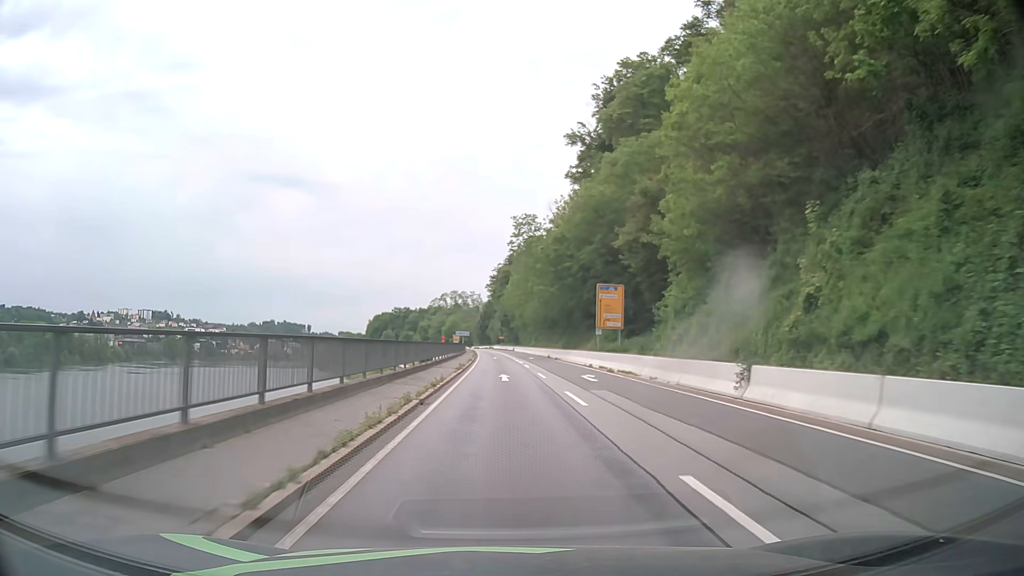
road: primary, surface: asphalt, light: Day
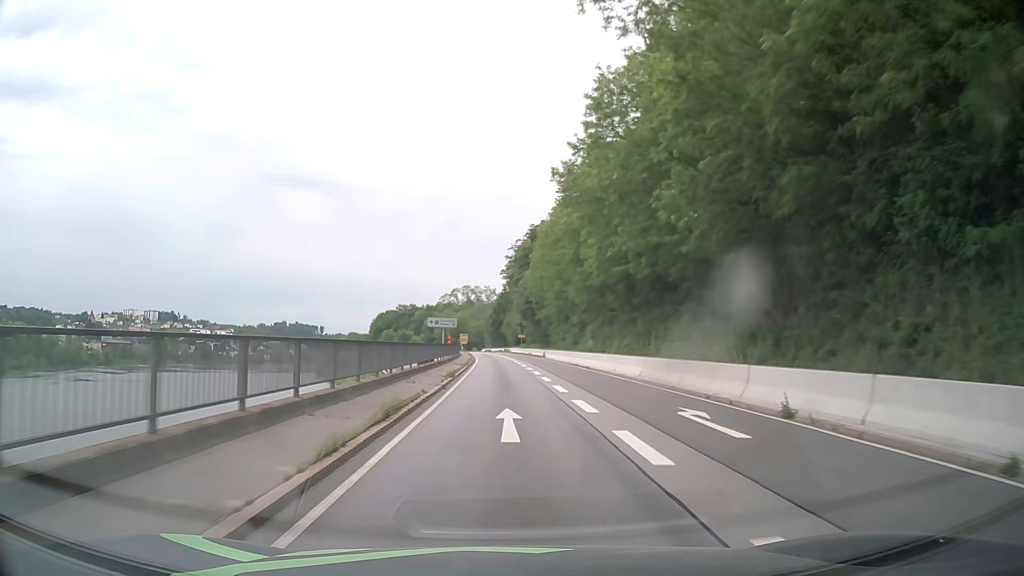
(-0.6, +53.7) m; -1°
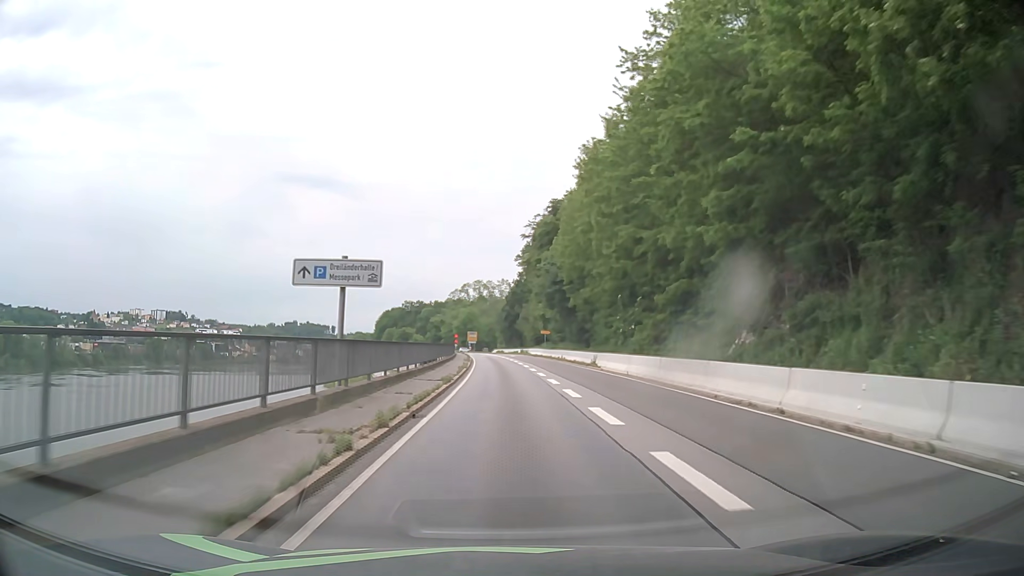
(-0.4, +32.3) m; -1°
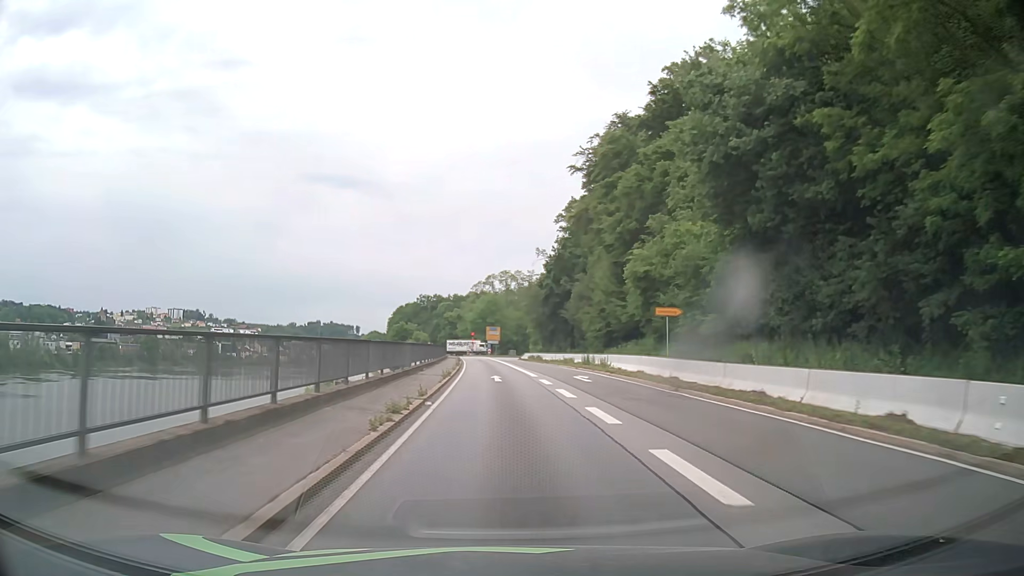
(-1.0, +53.8) m; -2°
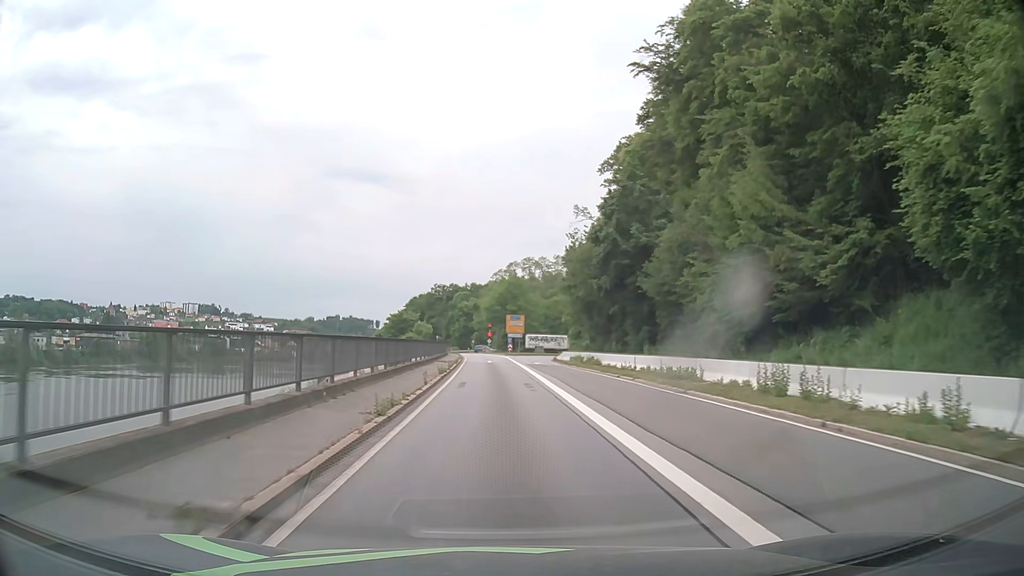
(-0.5, +30.7) m; -2°
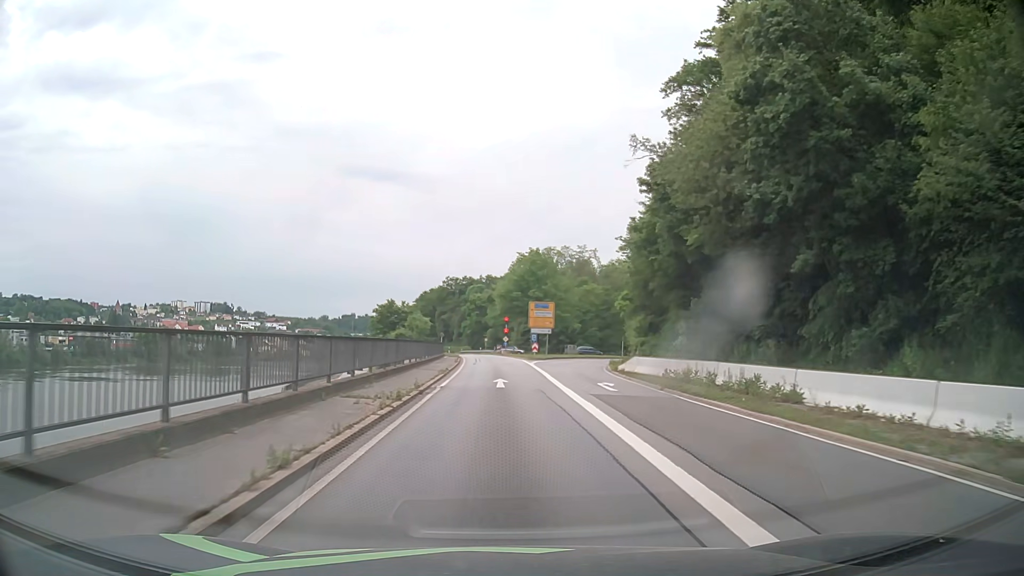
(-0.3, +27.2) m; -1°
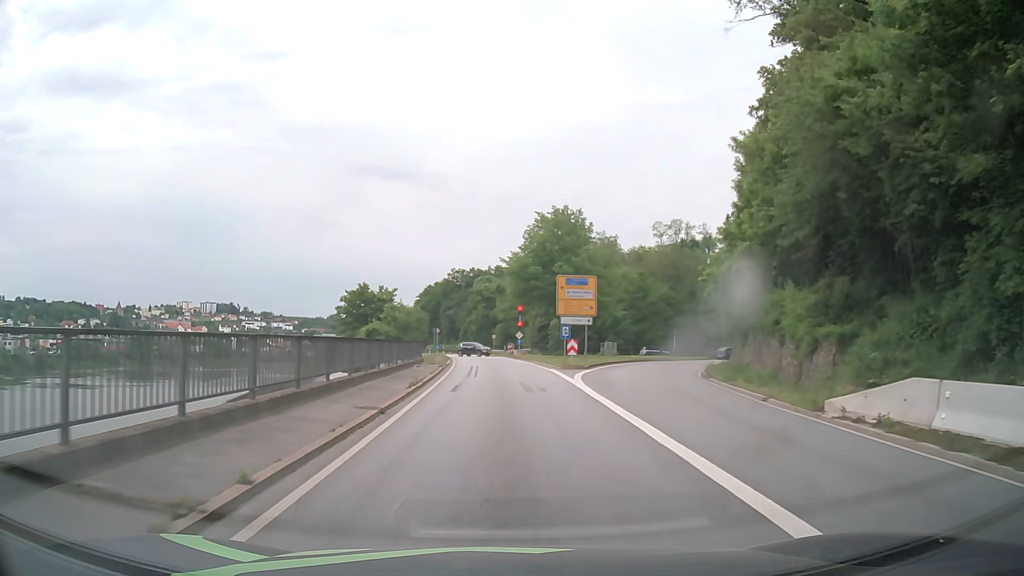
(-0.2, +24.2) m; -1°
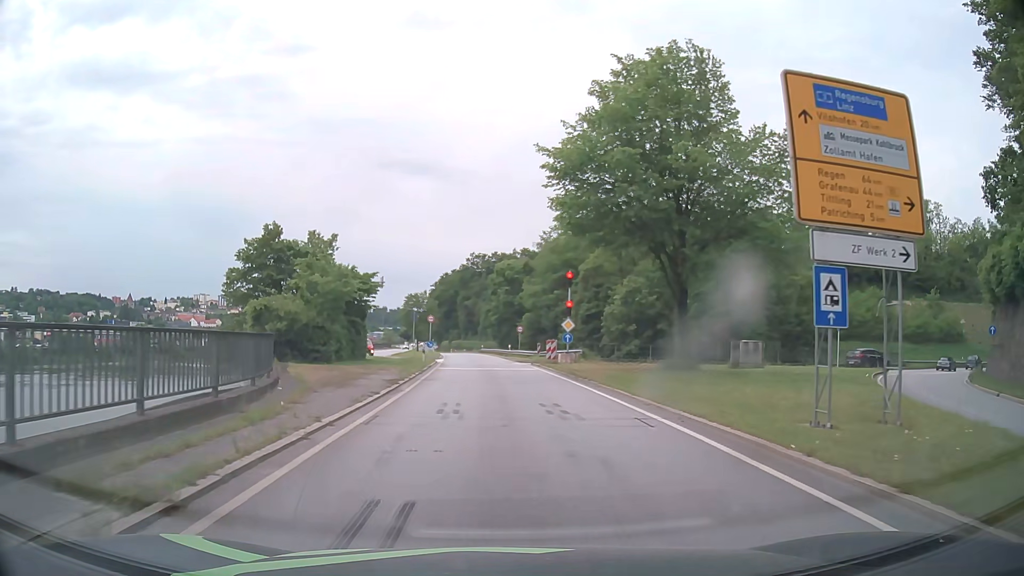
(-0.4, +32.9) m; -2°
(0, +10) (0, +20) (-1, +30) (-2, +40) (-2, +50) (-3, +60) (-4, +70) (-6, +80) (-7, +90) (-8, +100) m
